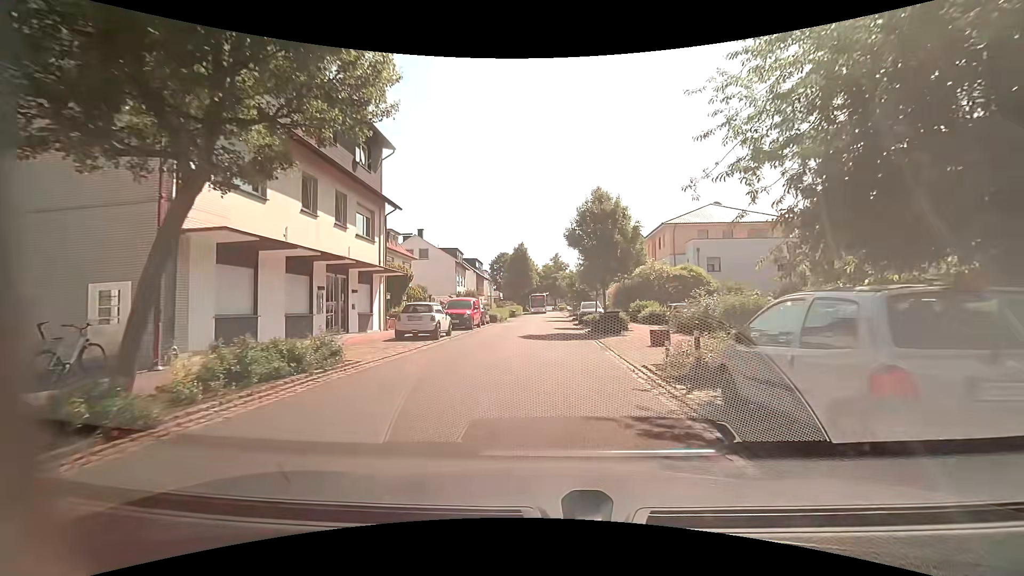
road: residential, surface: asphalt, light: Day
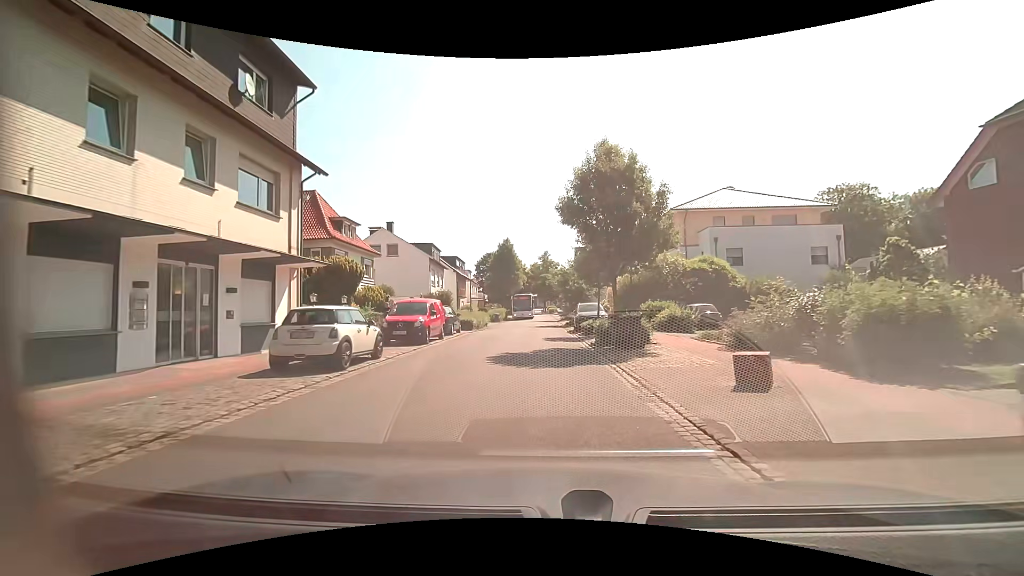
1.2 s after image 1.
(+0.1, +8.1) m; +2°
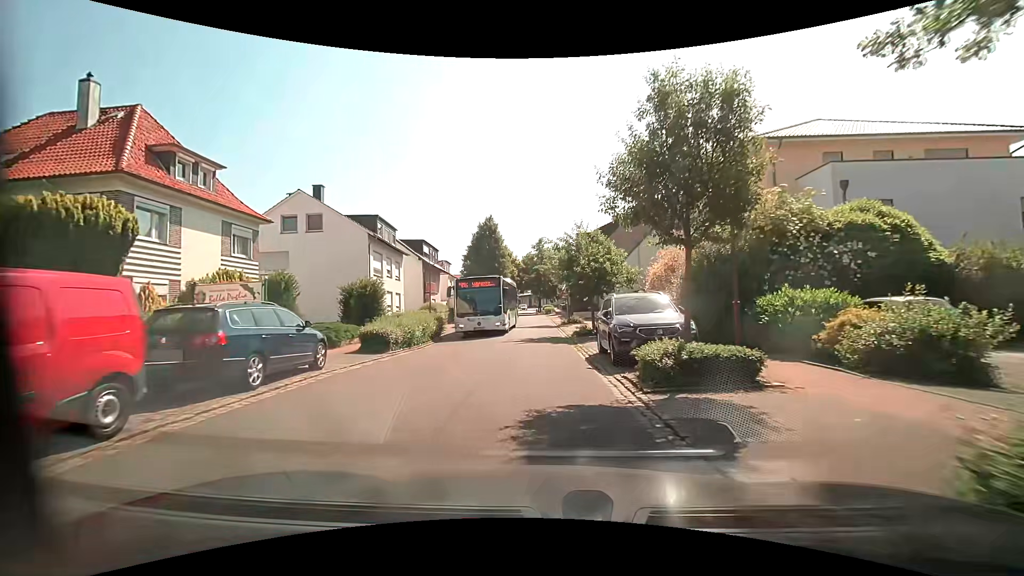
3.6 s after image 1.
(-0.1, +16.9) m; 0°
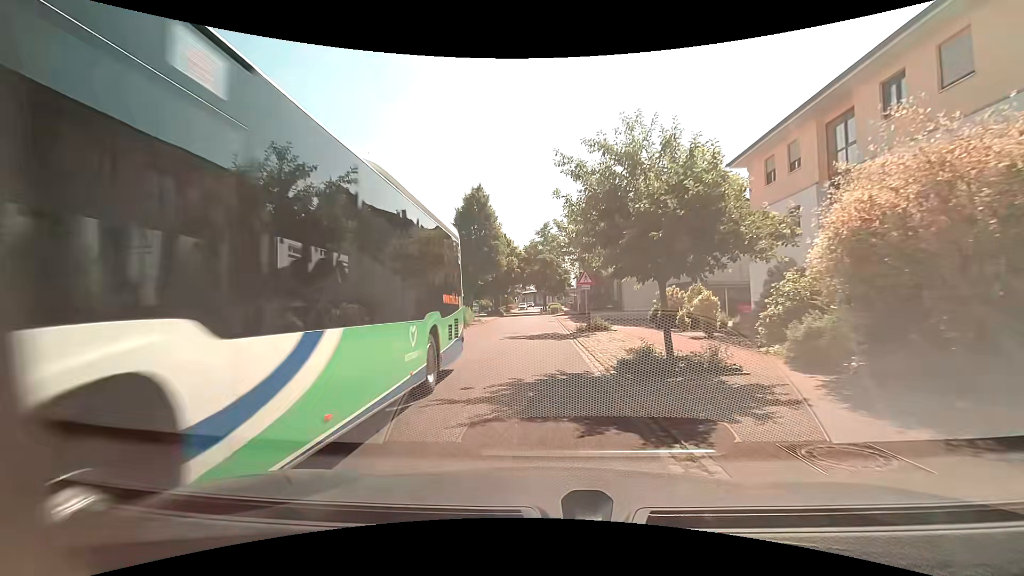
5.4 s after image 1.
(-0.1, +13.2) m; -1°
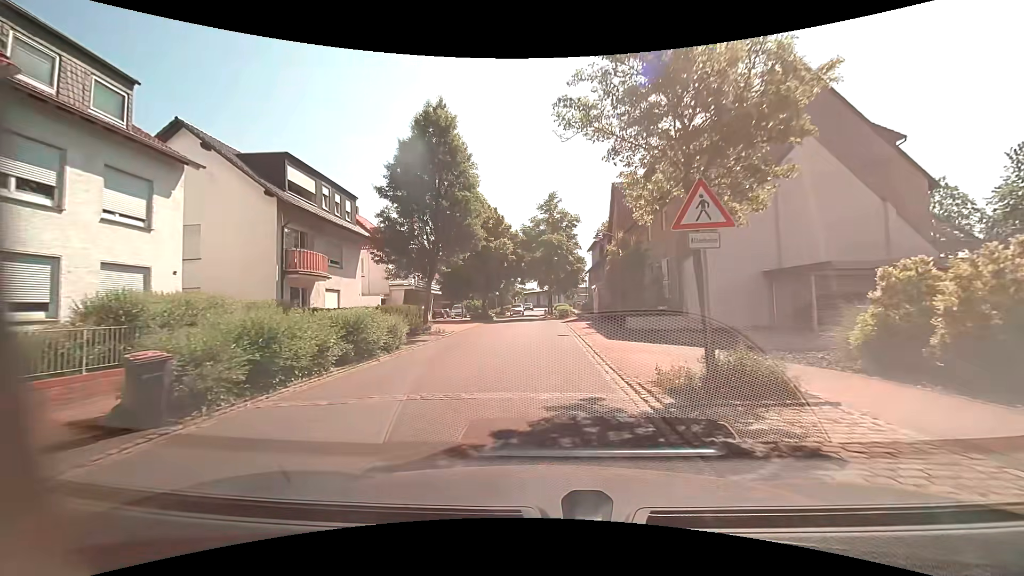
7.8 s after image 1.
(-0.1, +17.4) m; 0°
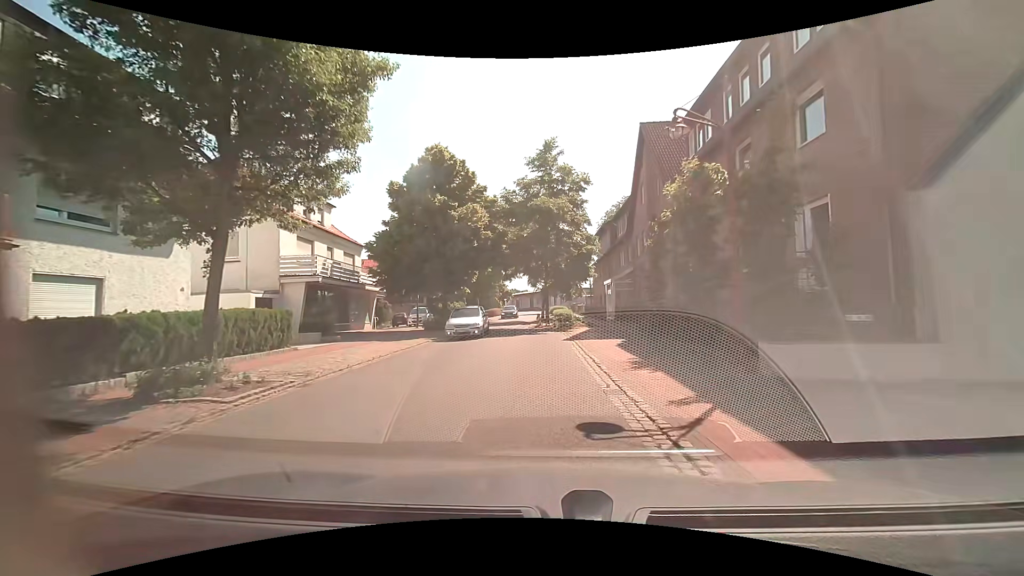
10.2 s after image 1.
(0.0, +15.6) m; +1°
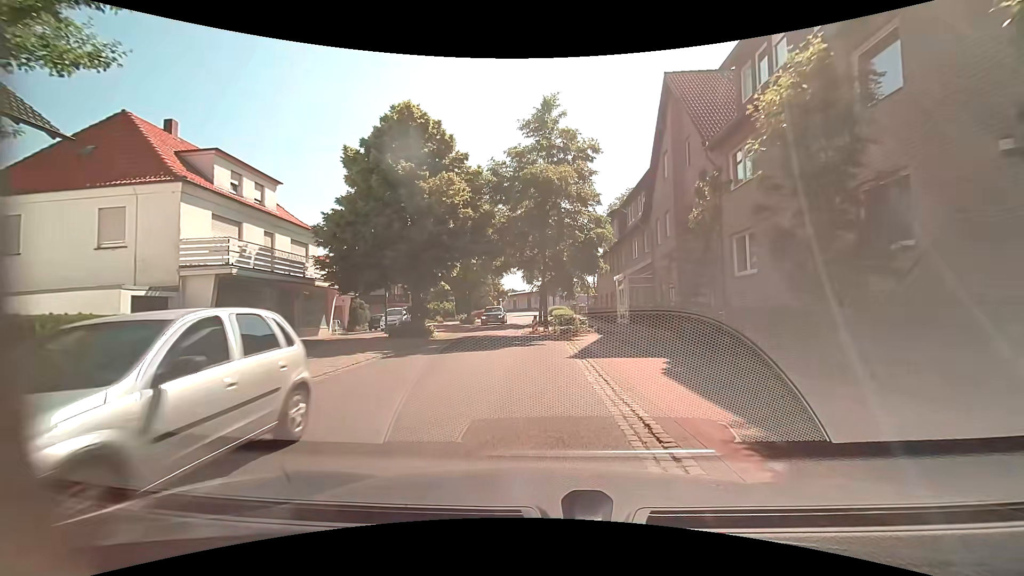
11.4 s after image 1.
(0.0, +6.5) m; -1°
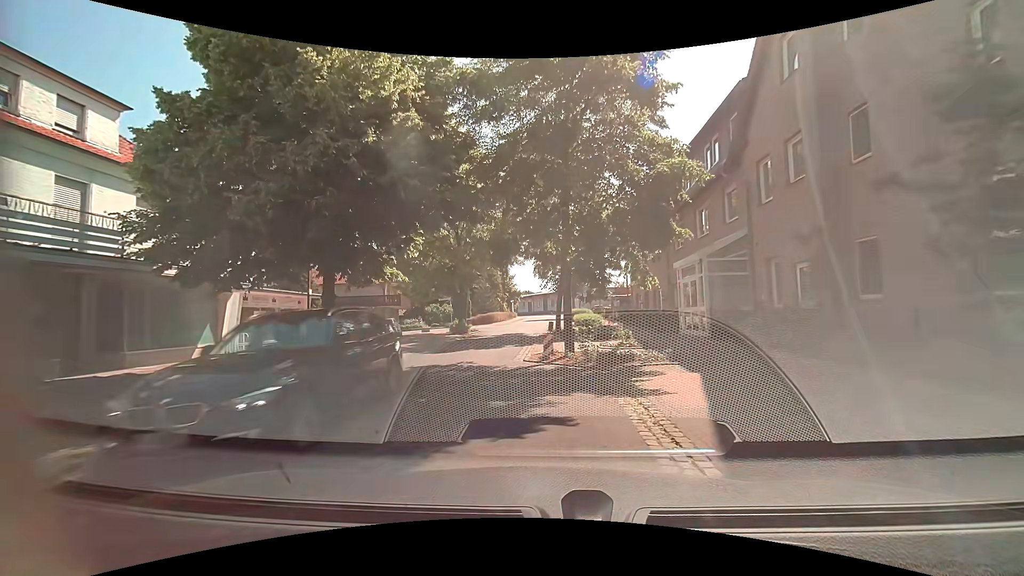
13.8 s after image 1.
(0.0, +11.0) m; -1°
(-1, +10) (-3, +20) (-3, +30) (-2, +40) (-1, +50) (-1, +60) (-1, +70) (+3, +79) (+11, +84) (+20, +89) m
